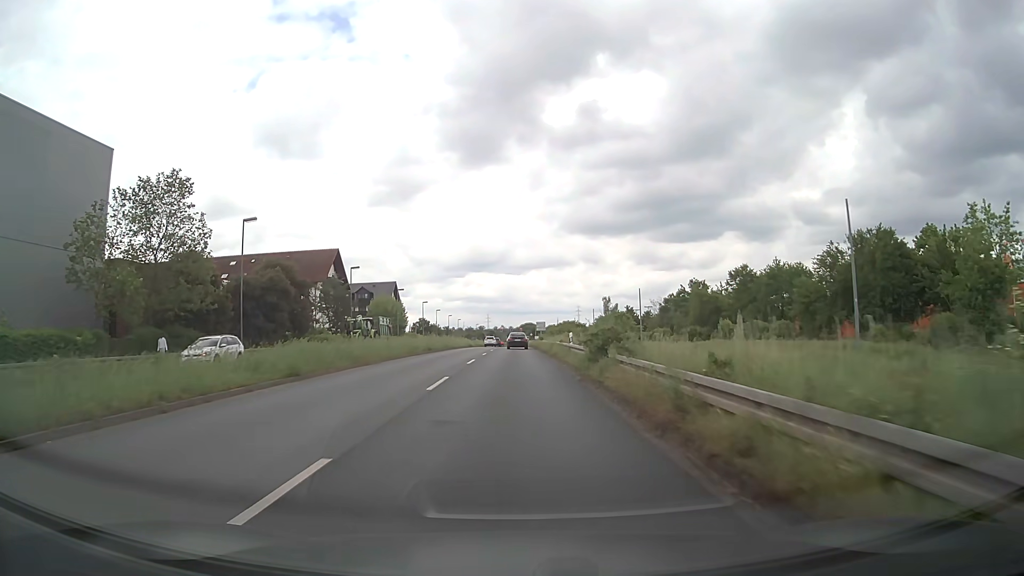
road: primary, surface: asphalt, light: Day
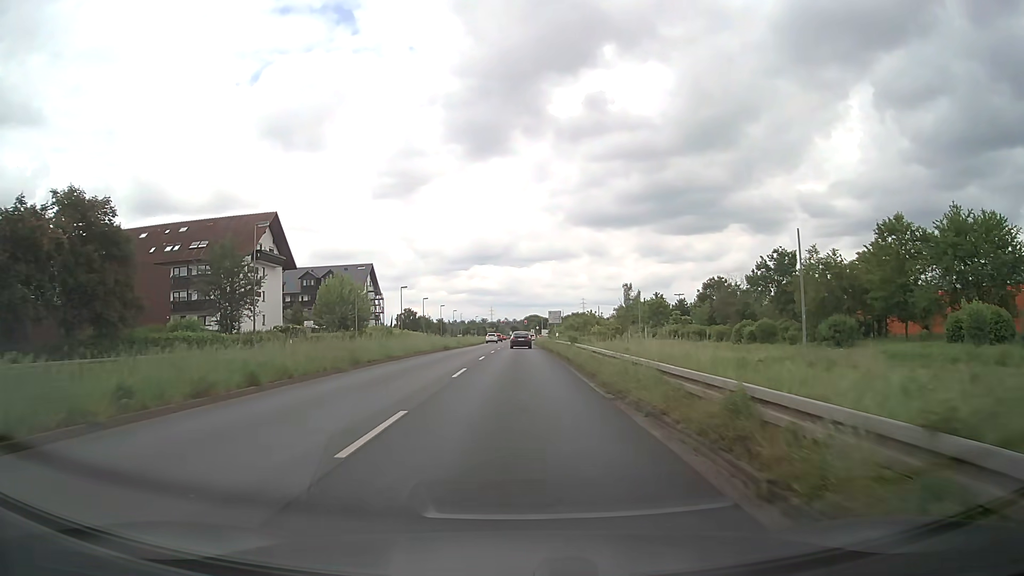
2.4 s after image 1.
(-0.1, +32.0) m; 0°
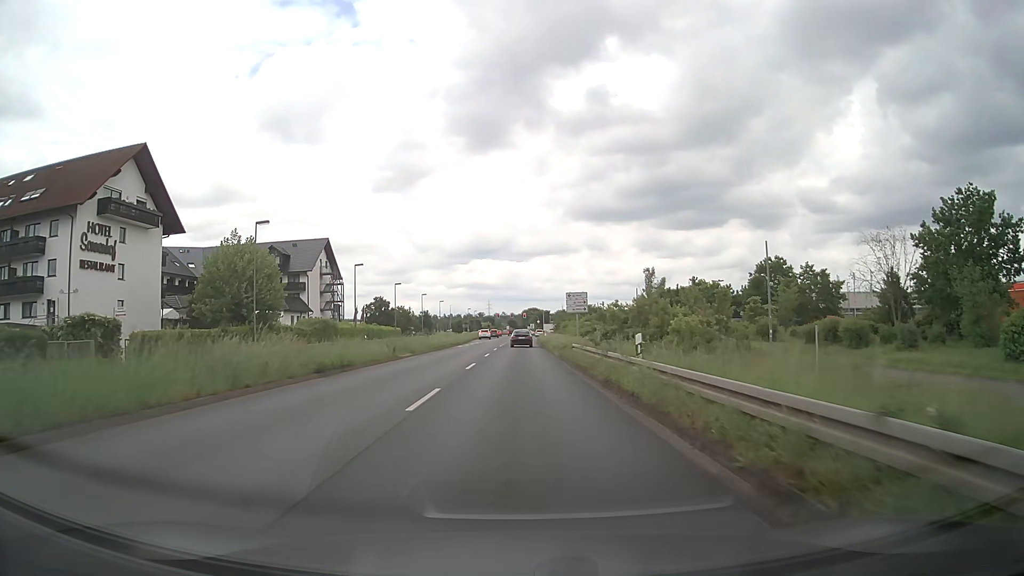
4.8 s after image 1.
(+0.1, +32.1) m; 0°
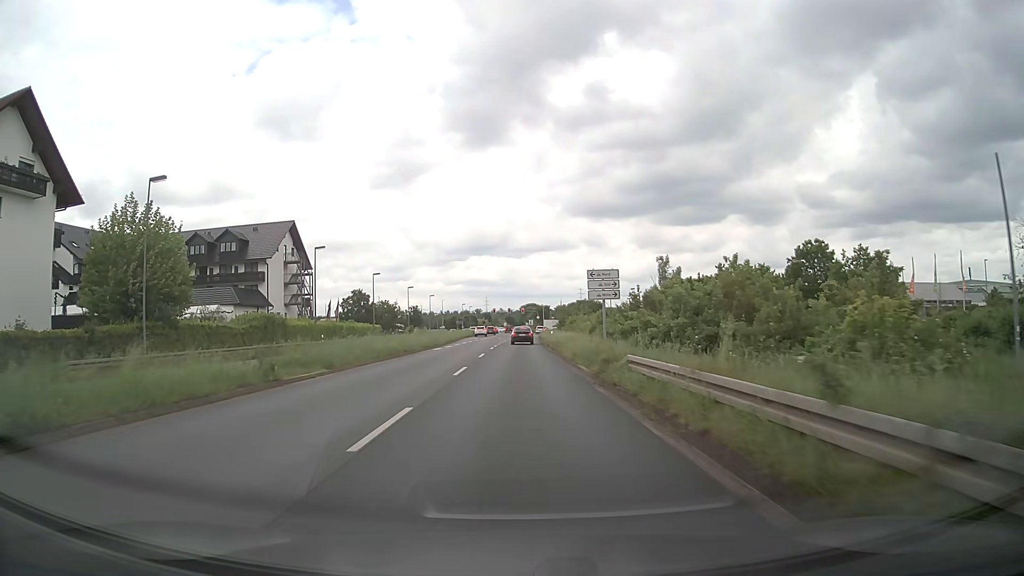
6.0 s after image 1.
(0.0, +16.1) m; 0°
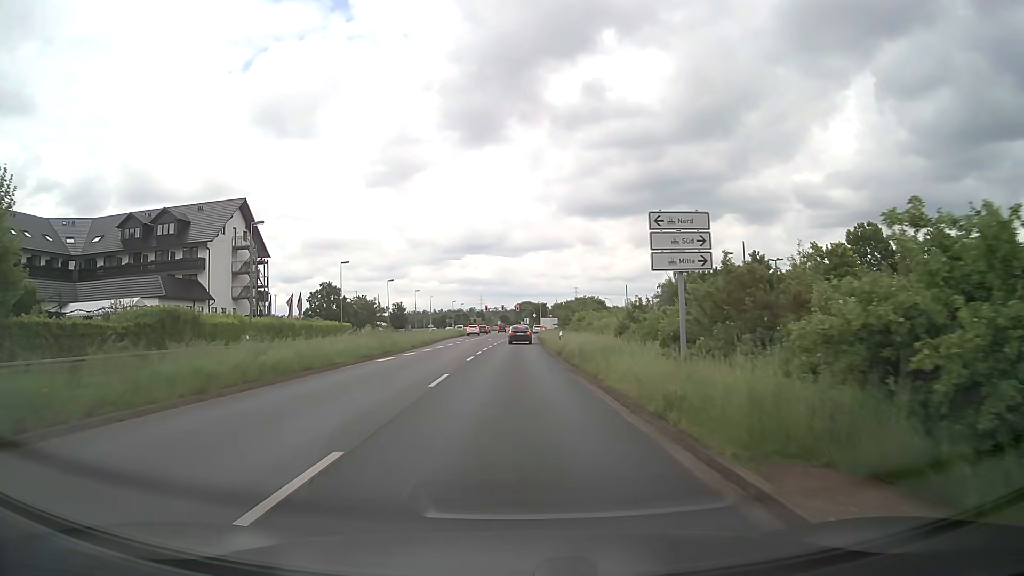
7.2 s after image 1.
(+0.1, +16.1) m; +1°
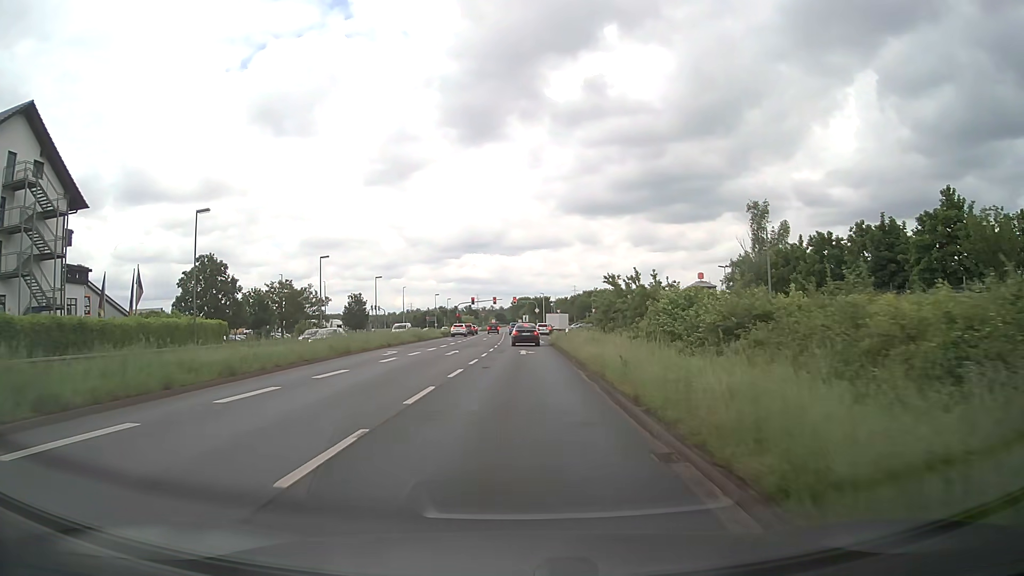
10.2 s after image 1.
(+0.1, +39.8) m; 0°
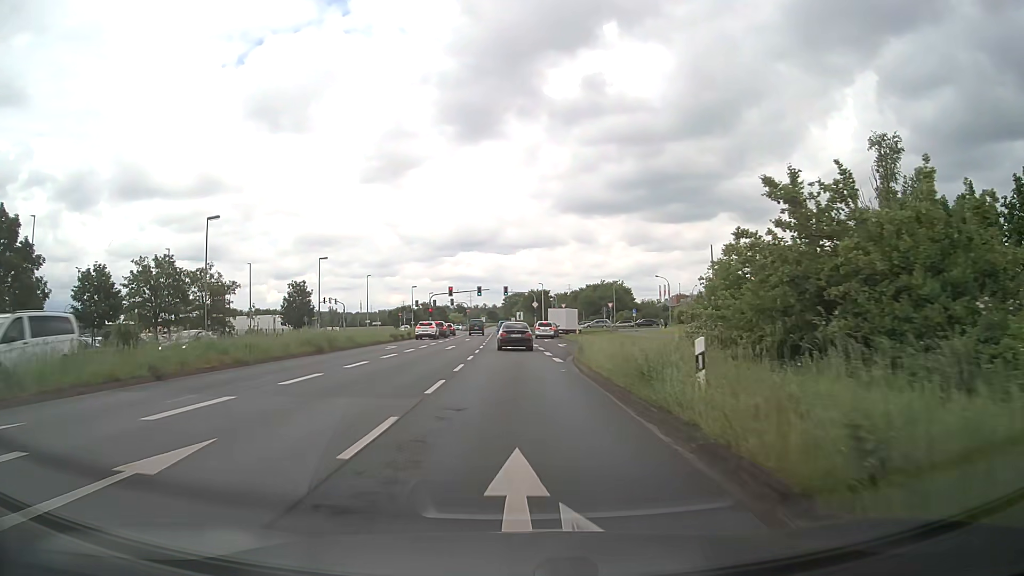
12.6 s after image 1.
(+0.3, +28.9) m; +1°
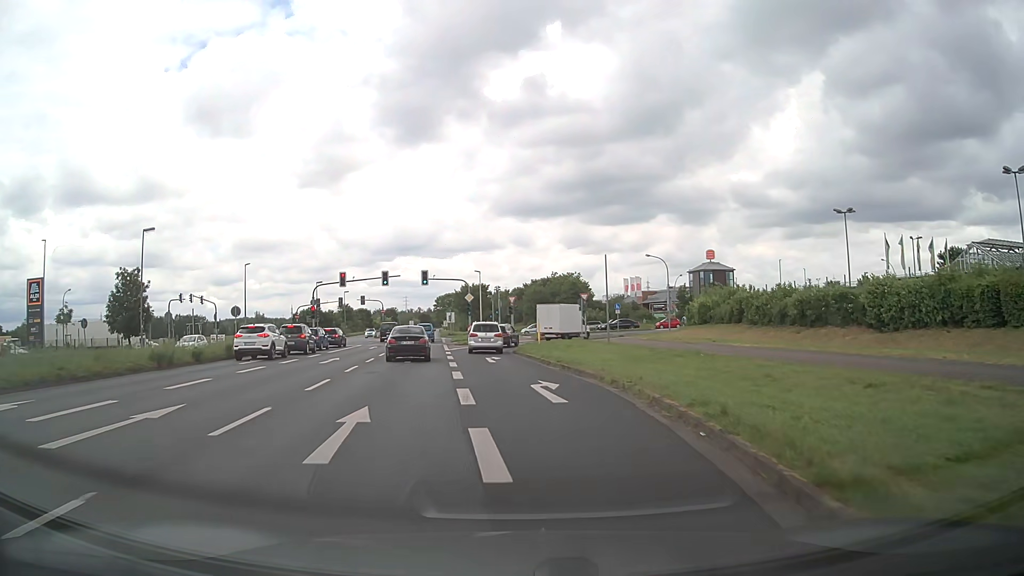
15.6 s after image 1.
(+0.7, +30.7) m; +5°
(0, +10) (0, +20) (-1, +30) (-2, +40) (-1, +50) (+2, +59) (+7, +68) (+14, +74) (+23, +79) (+33, +82) m
